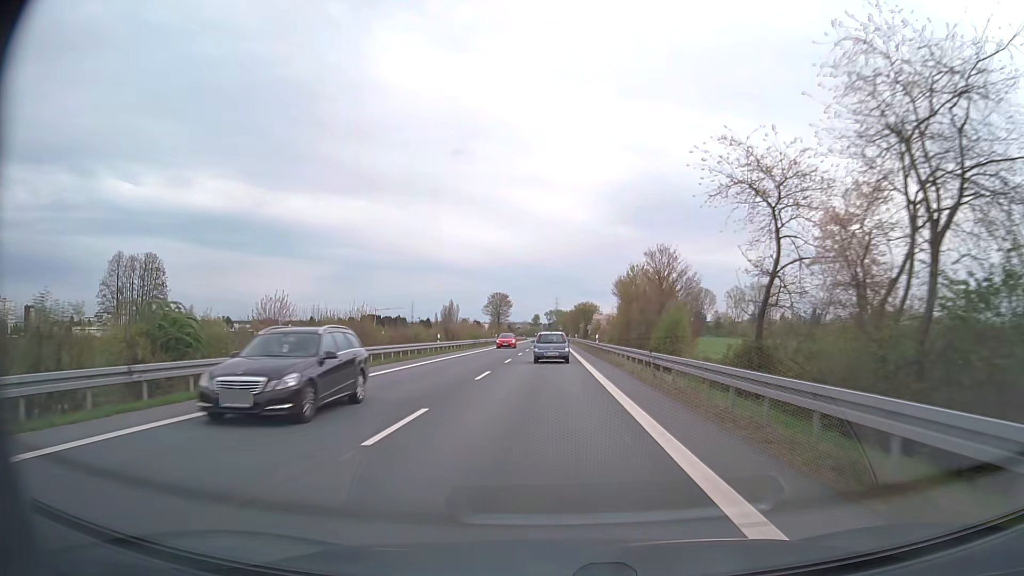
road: secondary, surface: asphalt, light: Day
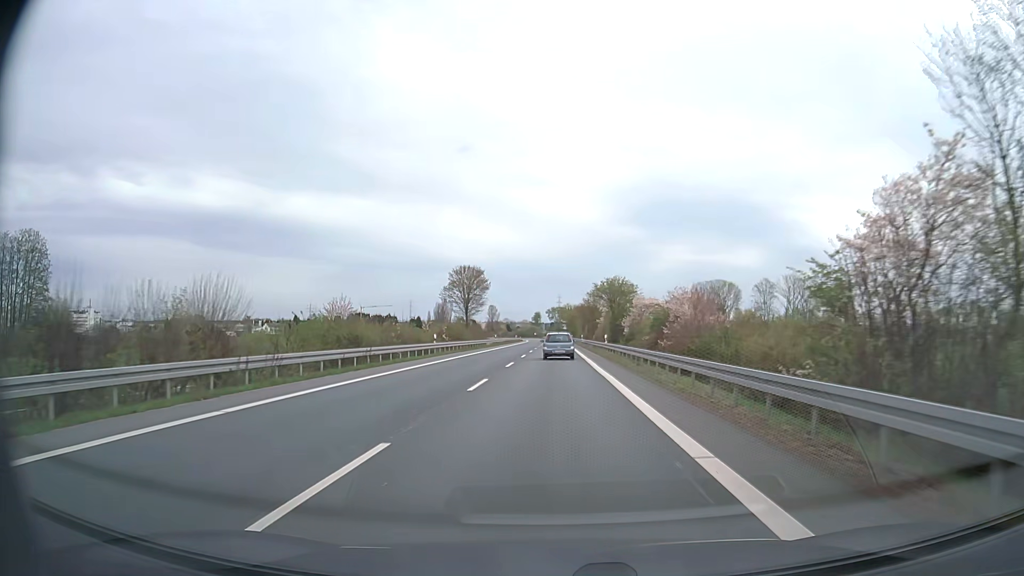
(-0.1, +51.8) m; 0°
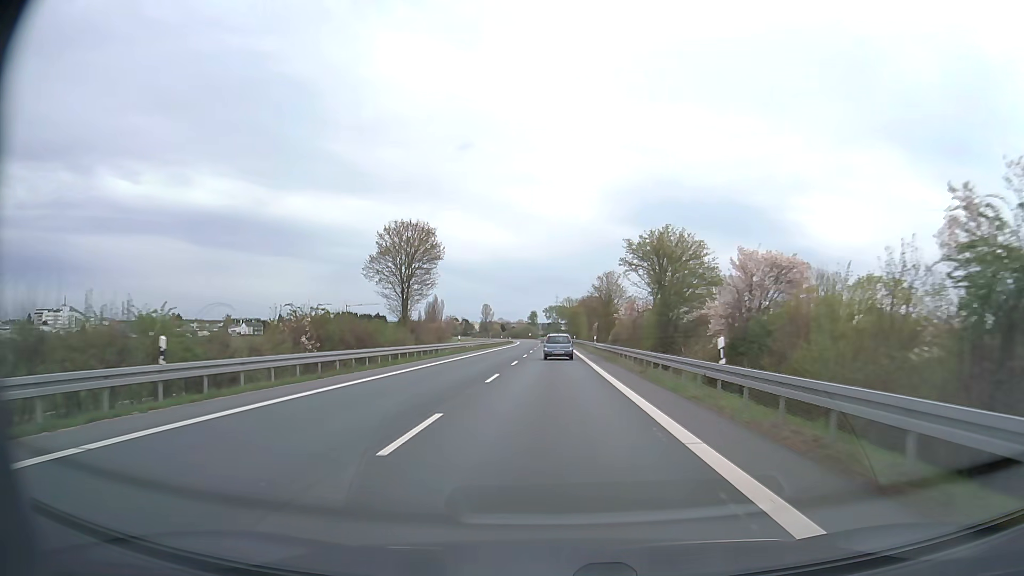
(+0.1, +32.6) m; 0°
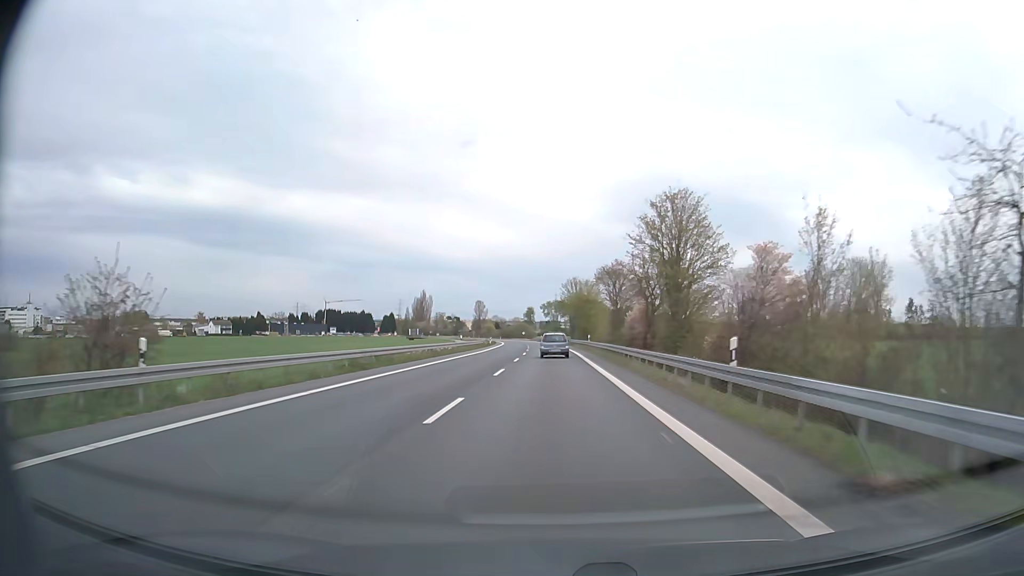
(0.0, +45.2) m; 0°
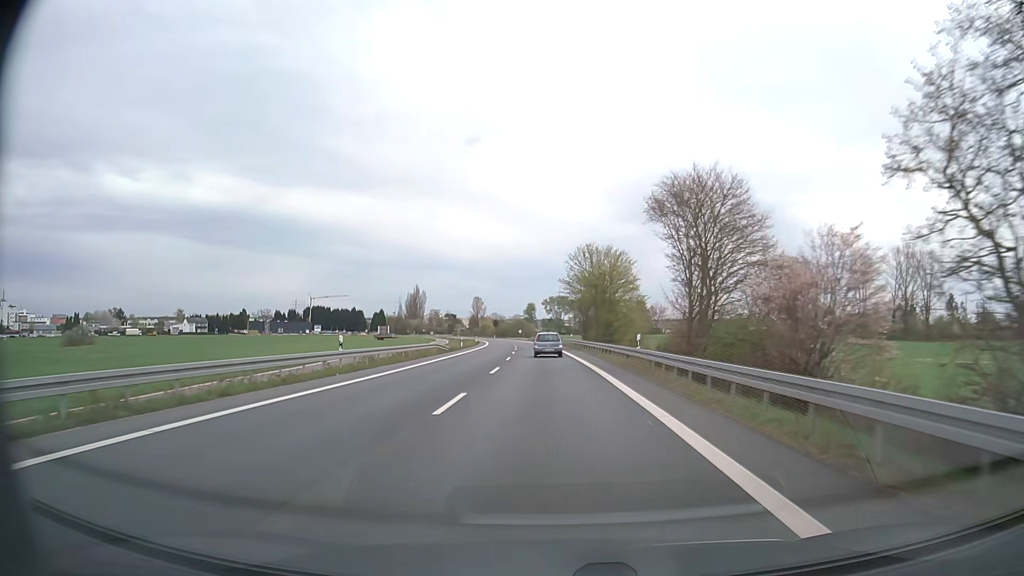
(+0.2, +34.7) m; 0°
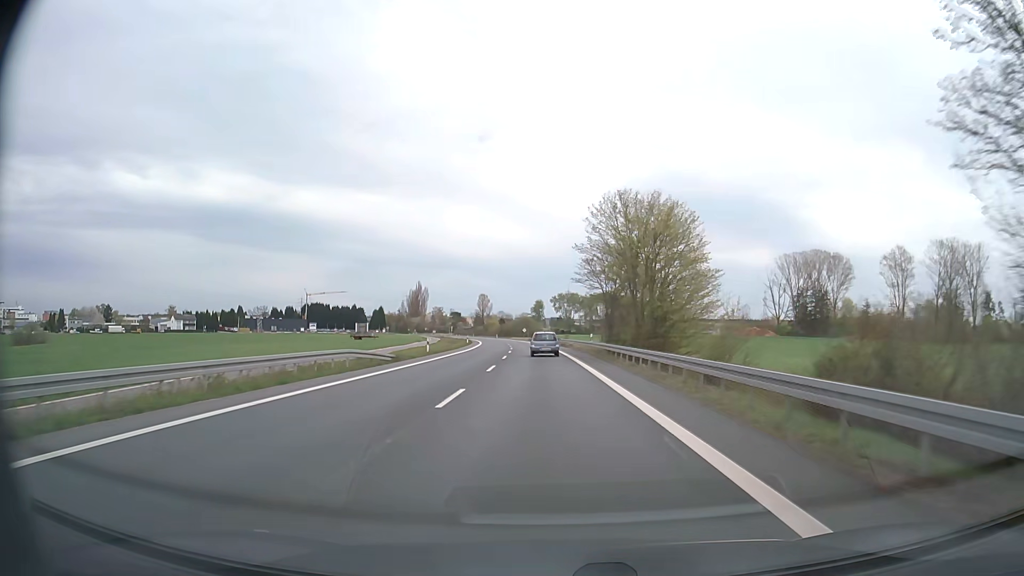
(-0.1, +22.9) m; -1°
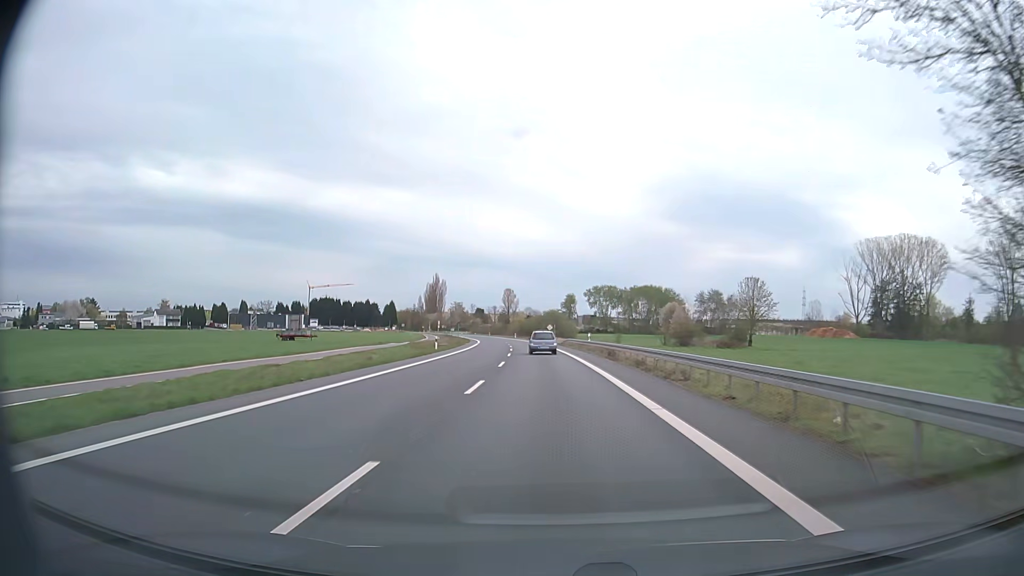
(-1.1, +45.2) m; -3°
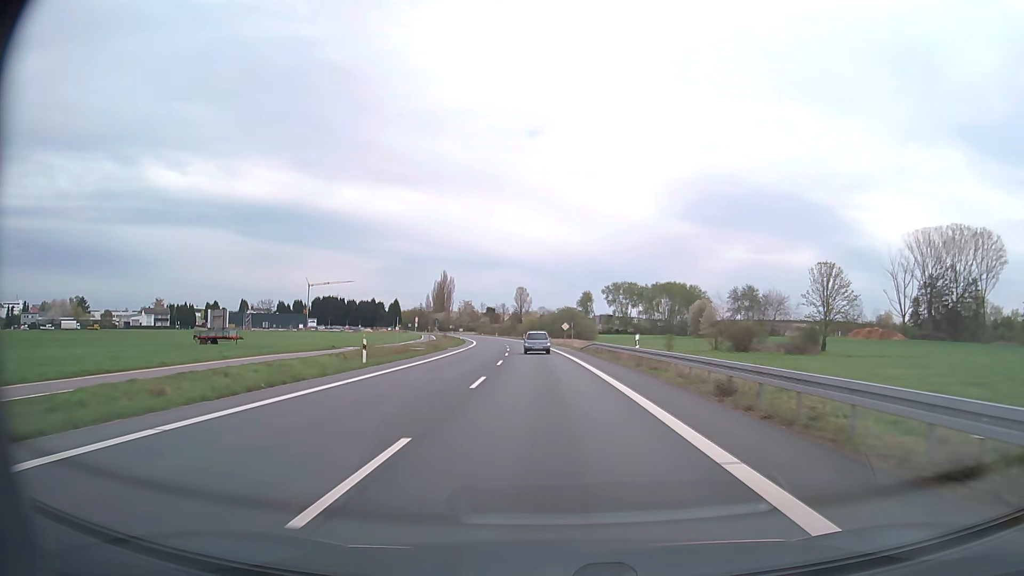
(-0.2, +22.3) m; -1°
(0, +10) (0, +20) (-1, +30) (-1, +40) (-1, +50) (-2, +60) (-3, +70) (-4, +80) (-5, +90) (-6, +100) m
